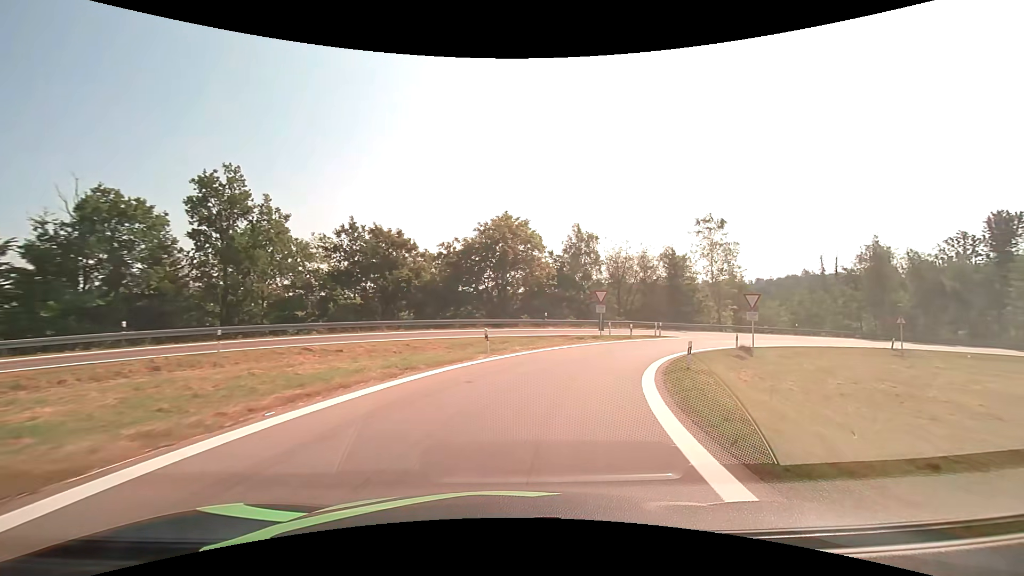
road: motorway_link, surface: asphalt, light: Day
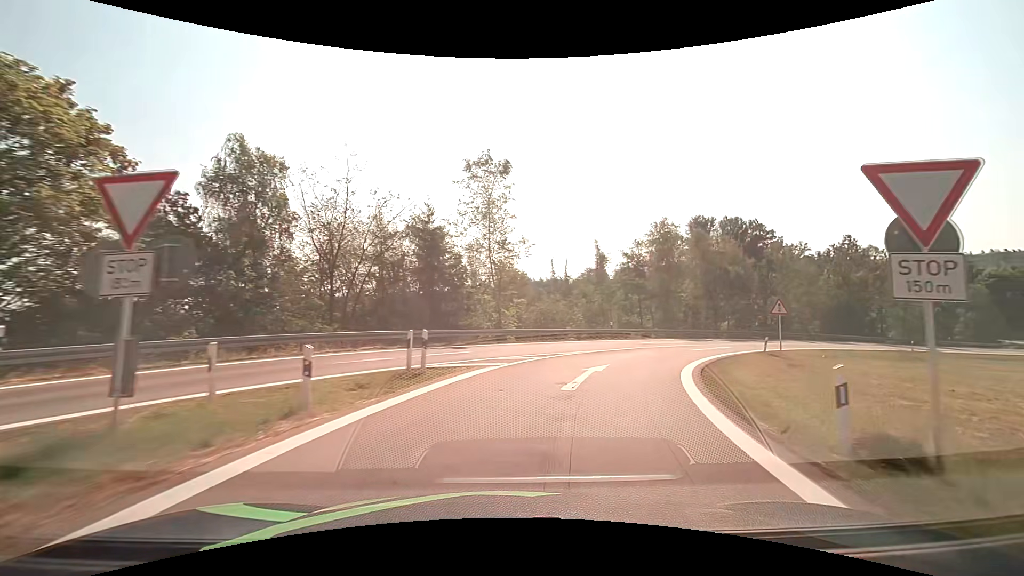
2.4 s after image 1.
(+6.9, +27.3) m; +29°
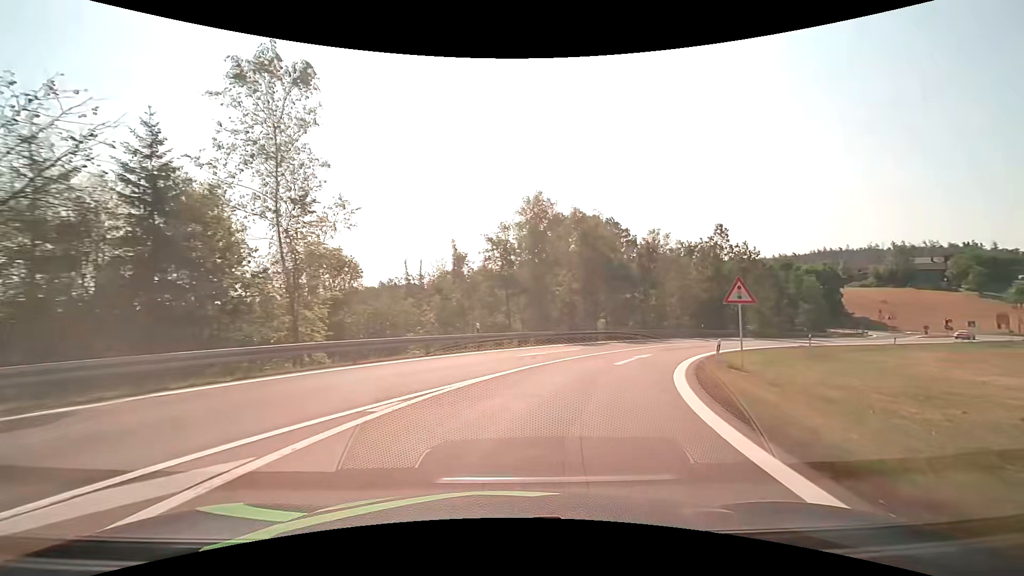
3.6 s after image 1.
(+1.9, +13.6) m; +17°
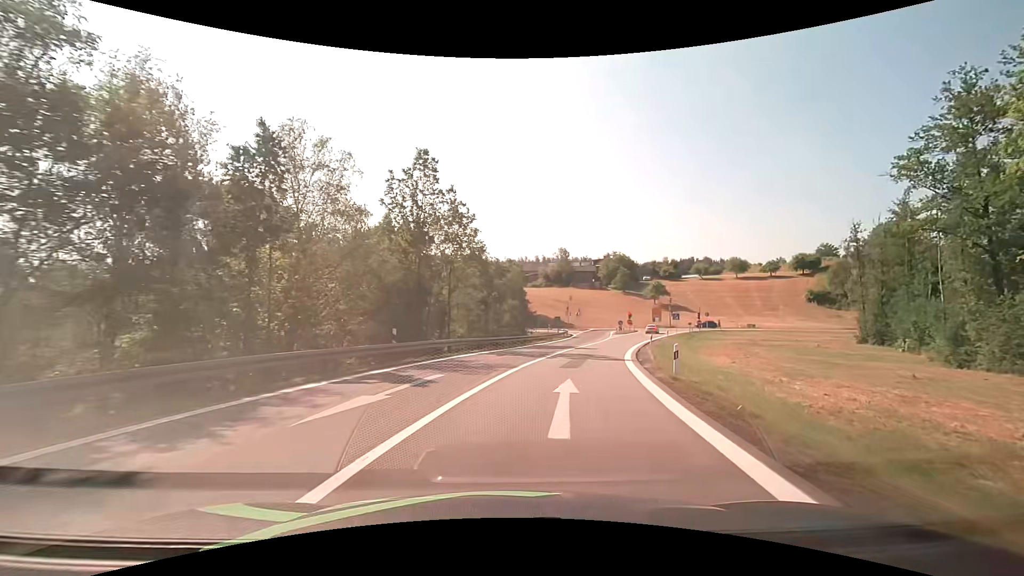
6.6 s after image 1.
(+10.4, +31.0) m; +36°
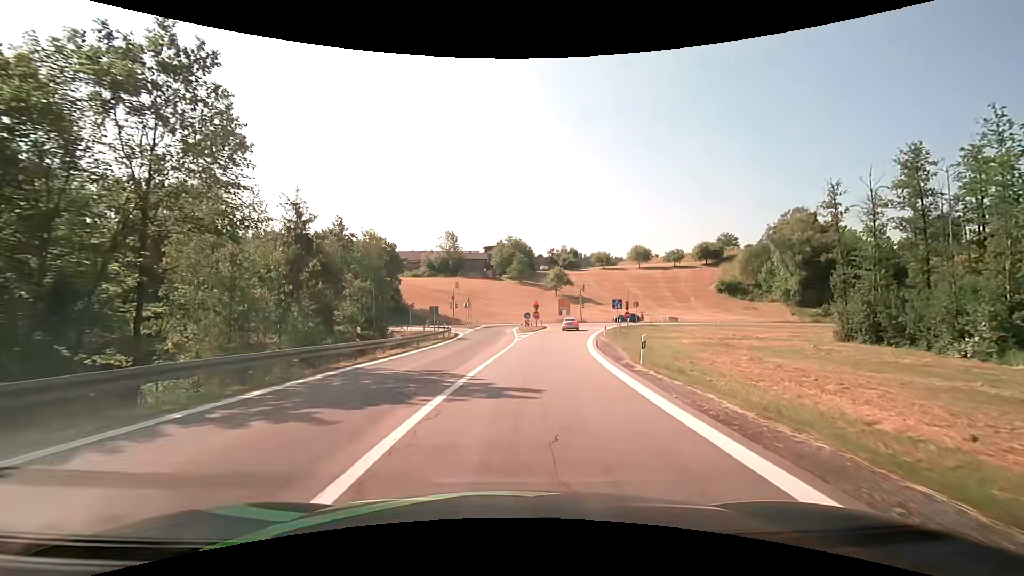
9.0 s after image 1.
(+3.3, +25.5) m; +13°
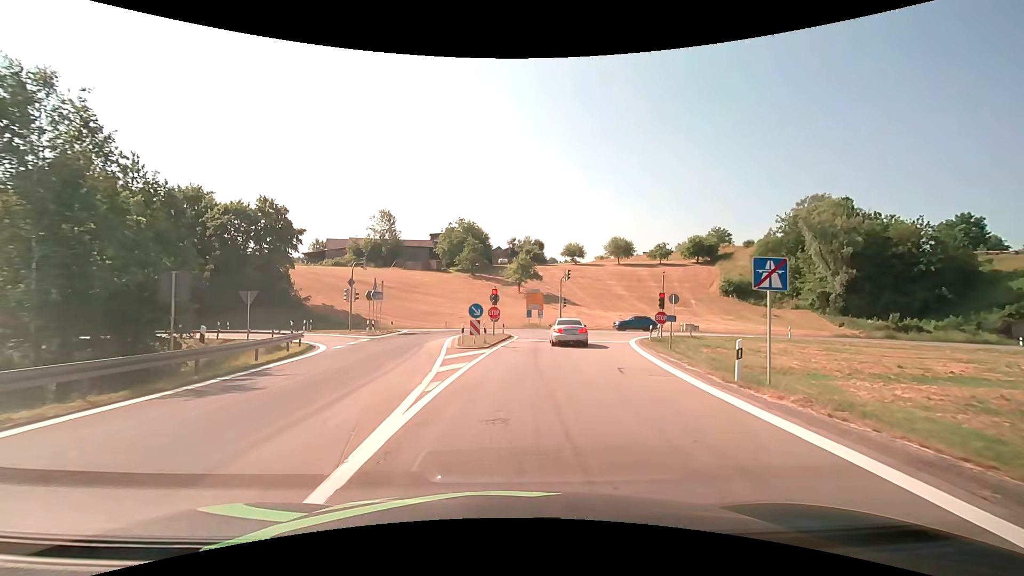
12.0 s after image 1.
(+1.3, +29.4) m; +5°
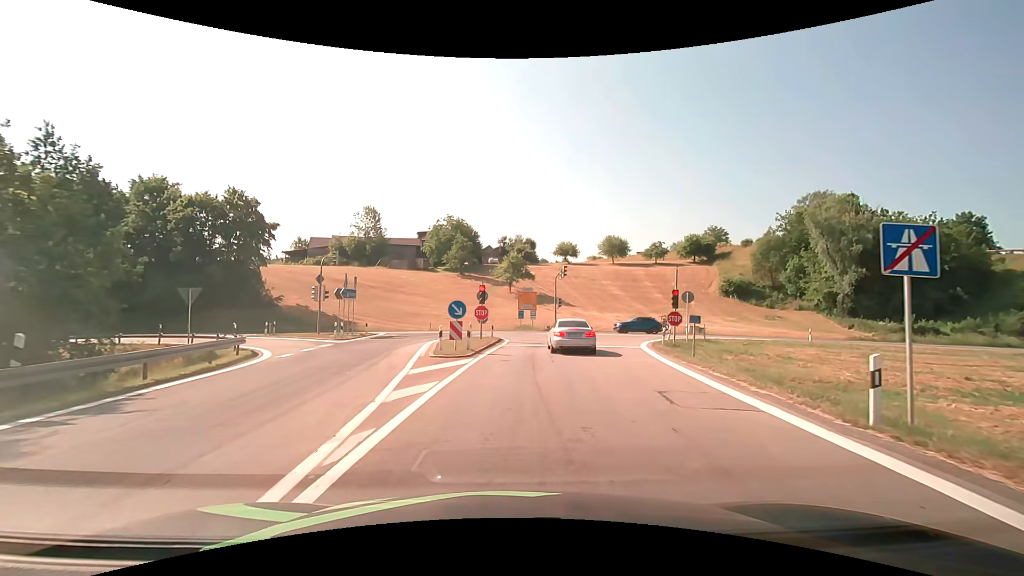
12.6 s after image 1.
(+0.1, +4.6) m; +1°
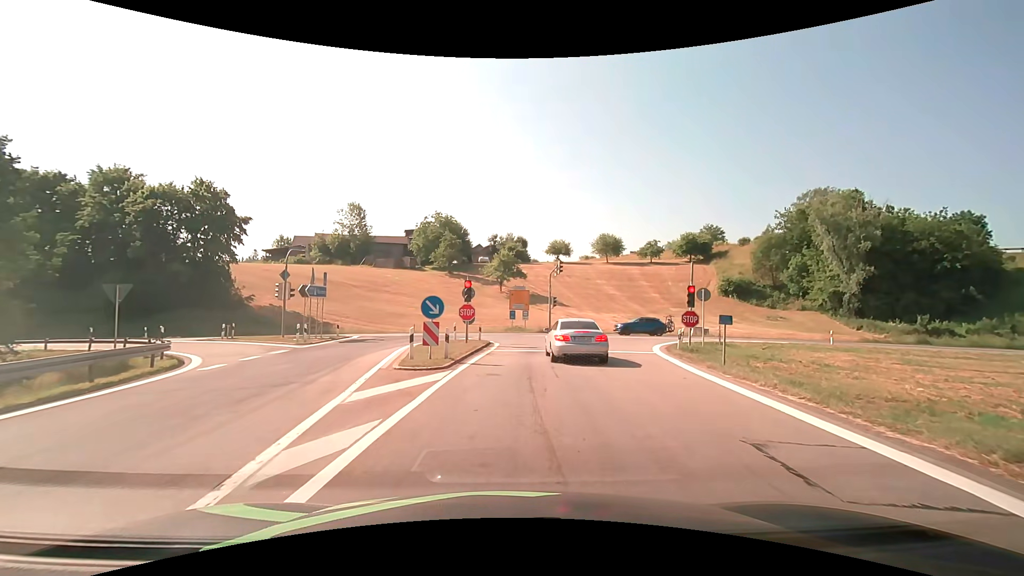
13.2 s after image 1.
(0.0, +4.0) m; +1°
(0, +10) (+1, +20) (+1, +30) (-2, +39) (-10, +45) (-20, +46) (-30, +47) (-40, +47) (-50, +47) (-60, +47) m
